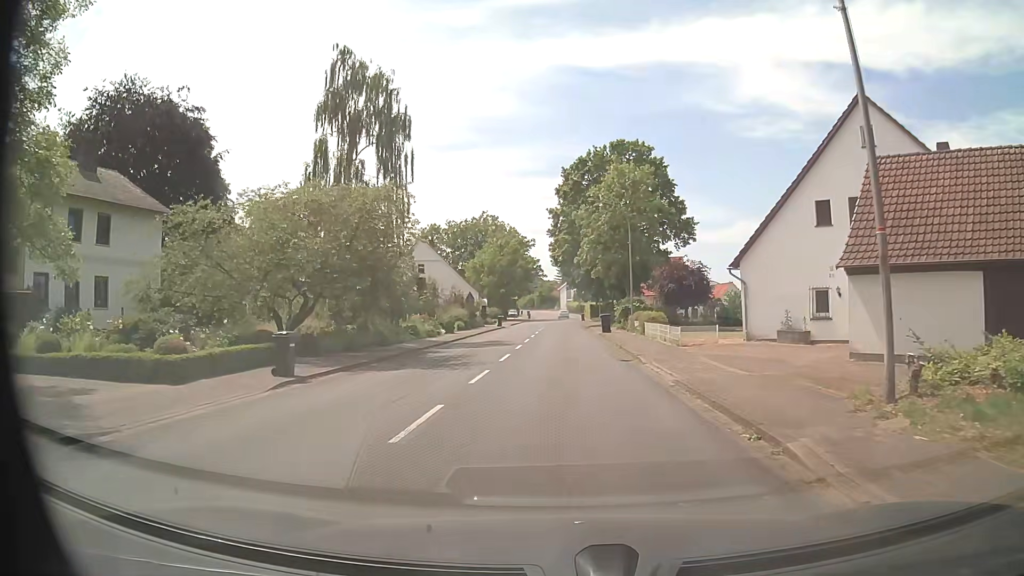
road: secondary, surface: asphalt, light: Day
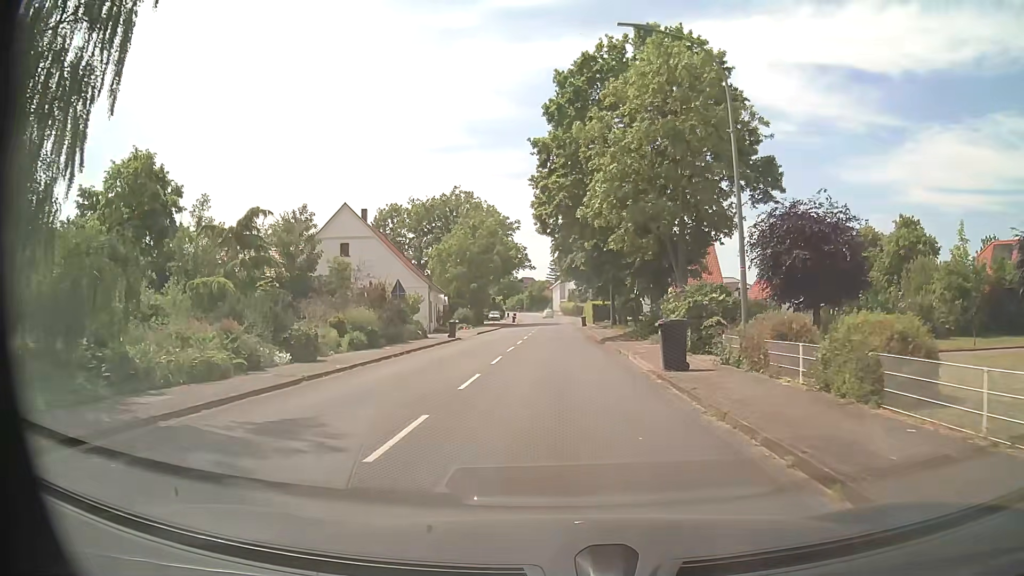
(+0.3, +24.7) m; +1°
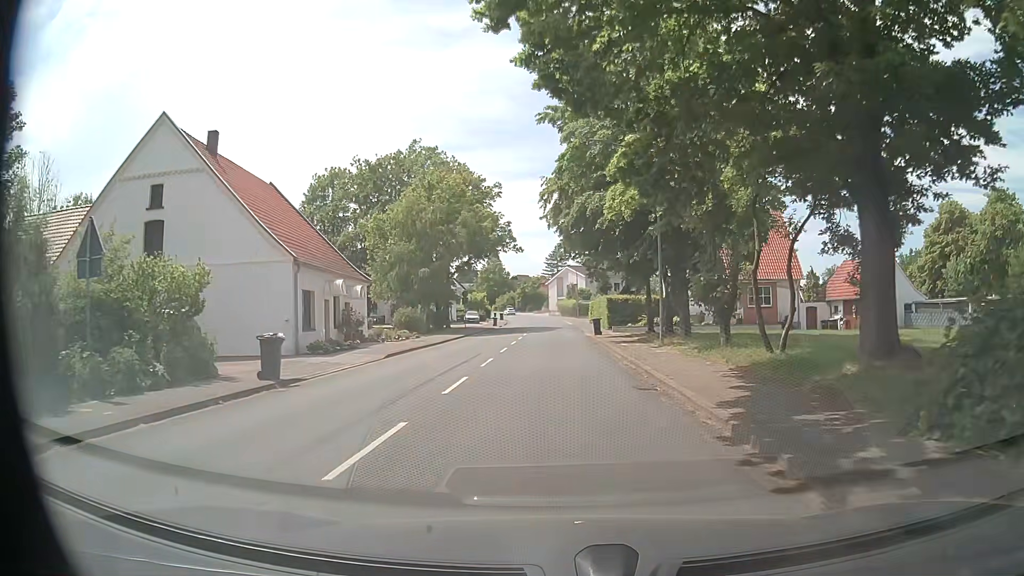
(+0.1, +24.7) m; 0°
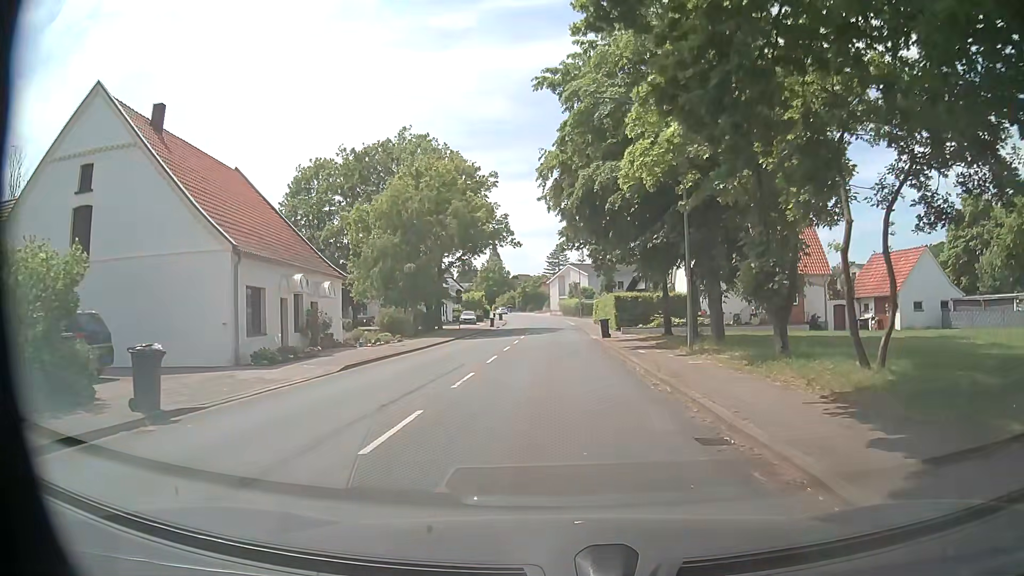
(0.0, +4.9) m; 0°
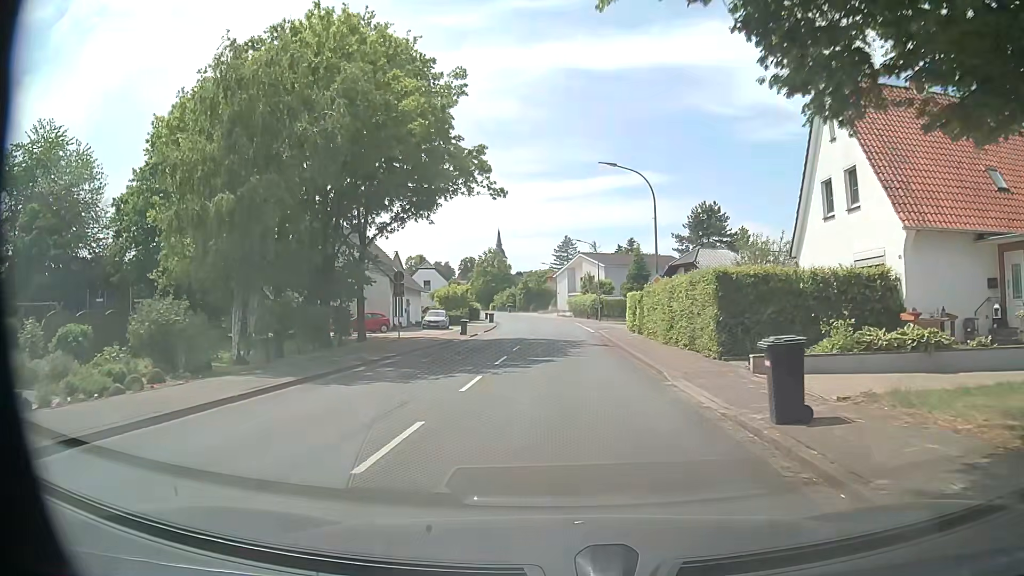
(-0.2, +24.8) m; +1°
(0, +10) (0, +20) (0, +30) (-1, +40) (-1, +50) (-1, +60) (-2, +70) (-4, +80) (-5, +90) (-7, +100) m
